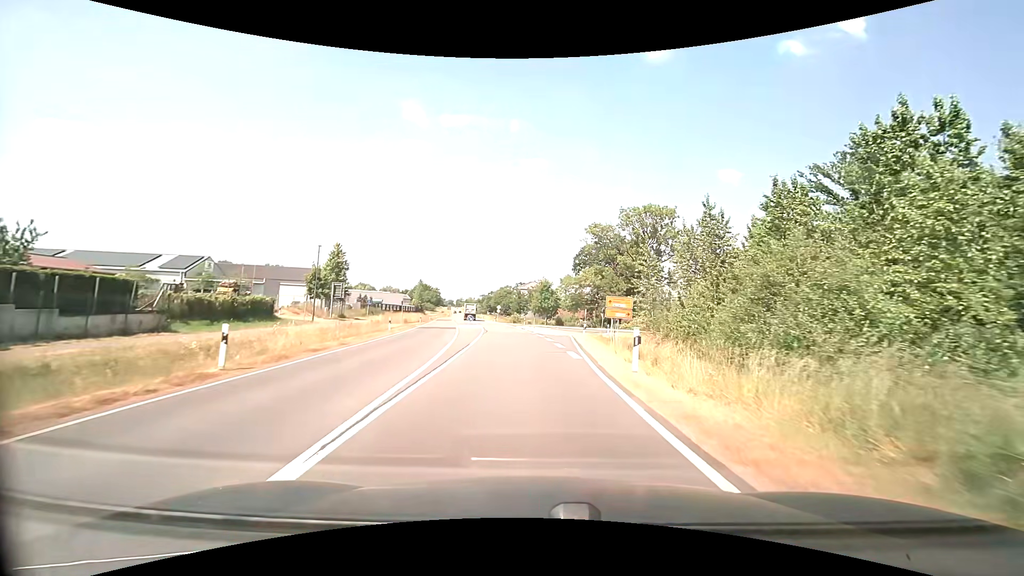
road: secondary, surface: asphalt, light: Day
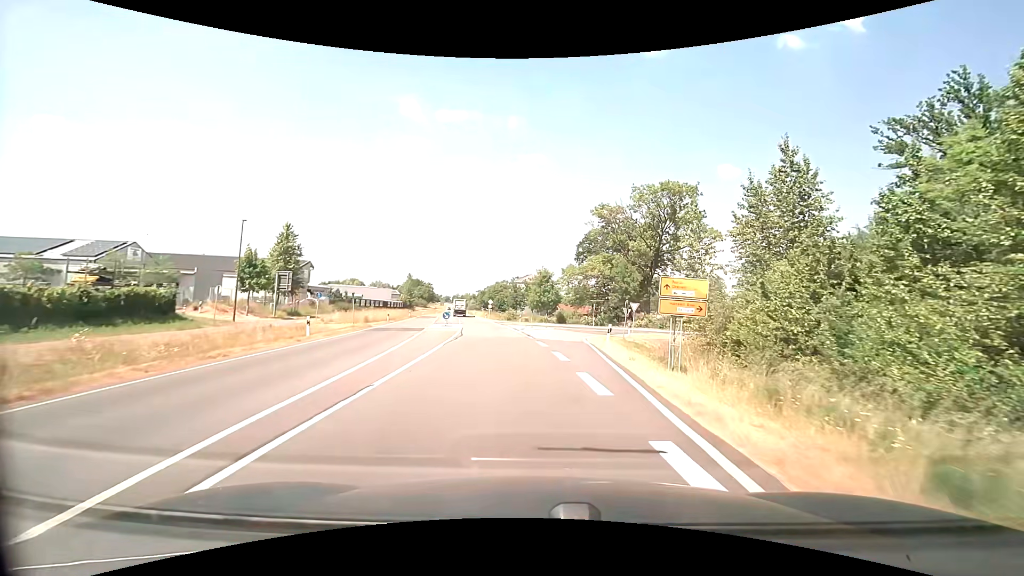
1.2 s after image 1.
(0.0, +13.7) m; 0°
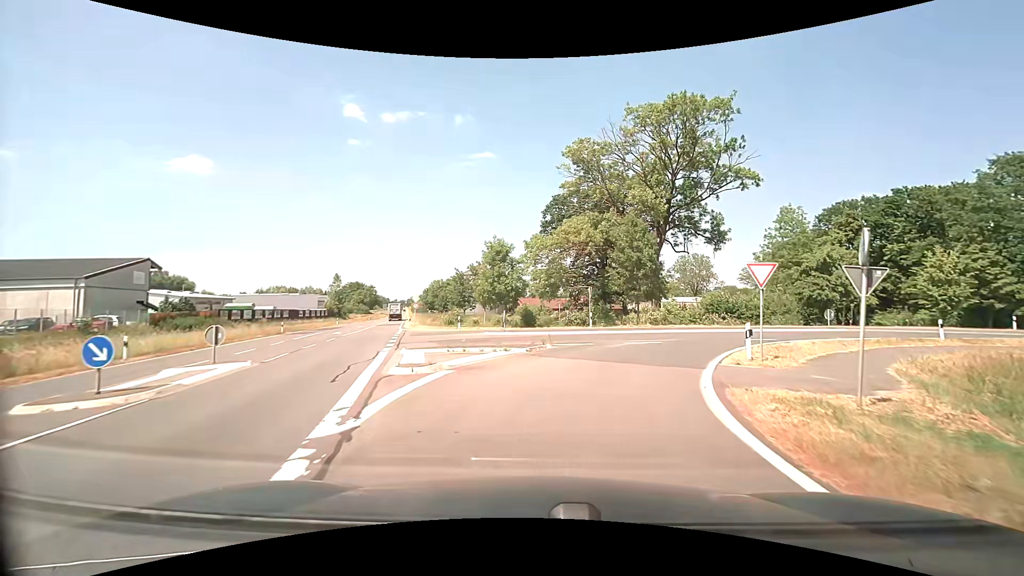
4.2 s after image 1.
(+0.7, +28.9) m; +5°
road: tertiary_link
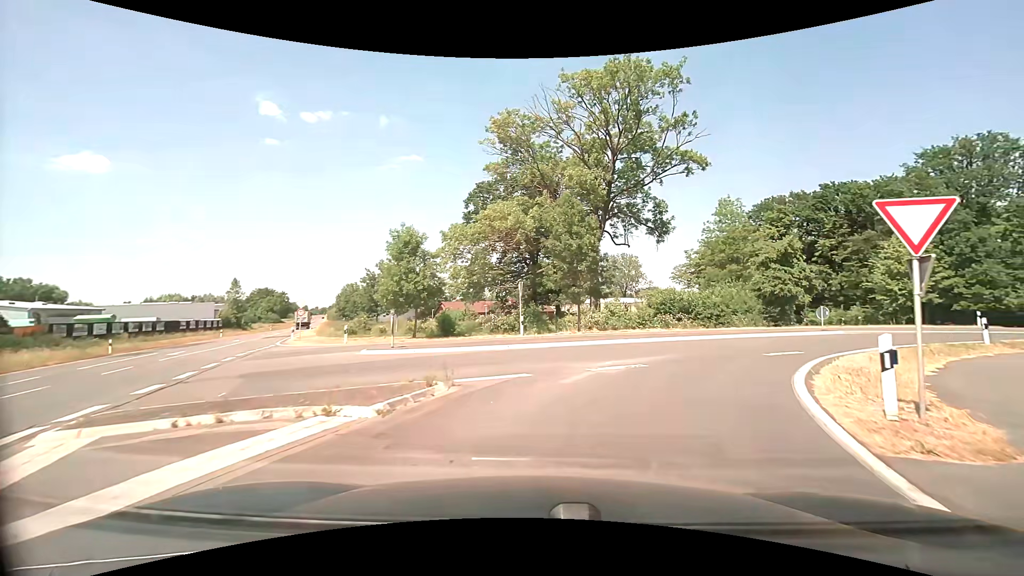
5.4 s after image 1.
(+0.5, +9.0) m; +8°
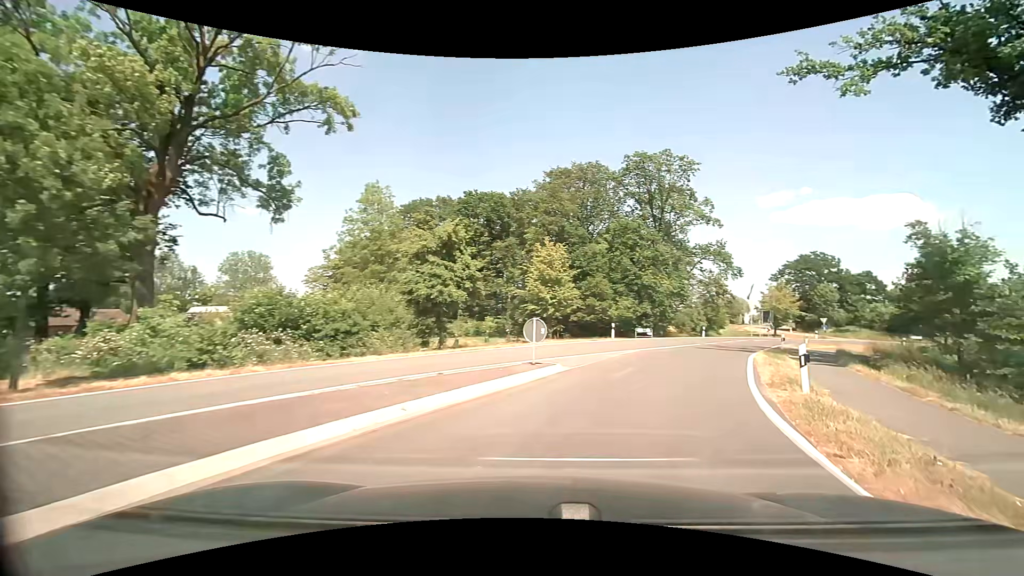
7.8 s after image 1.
(+4.3, +15.4) m; +37°
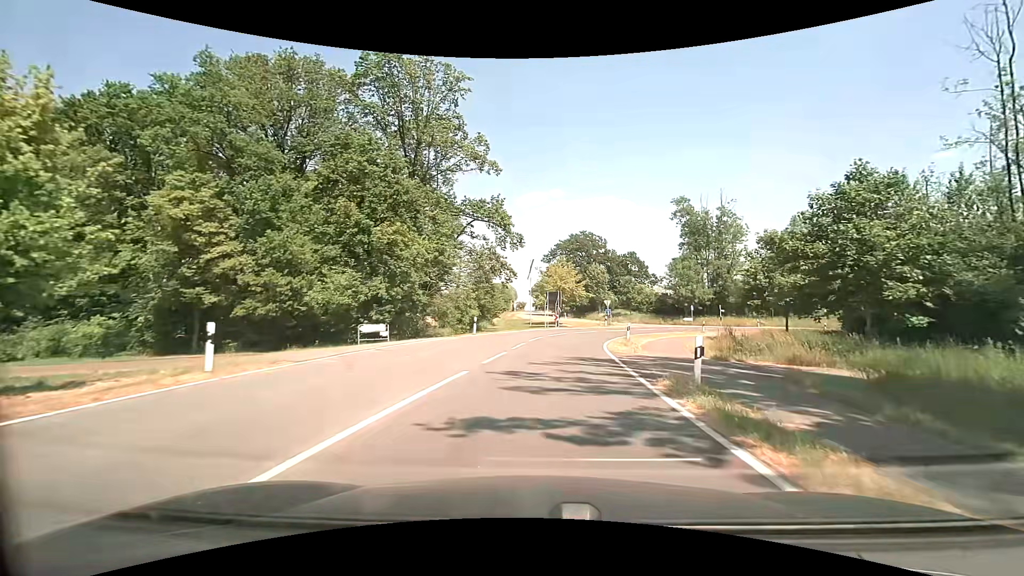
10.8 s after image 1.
(+7.5, +23.4) m; +27°
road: tertiary
(0, +10) (+1, +20) (+3, +30) (+6, +39) (+11, +48) (+18, +55) (+27, +60) (+36, +64) (+46, +66) (+56, +66) m
